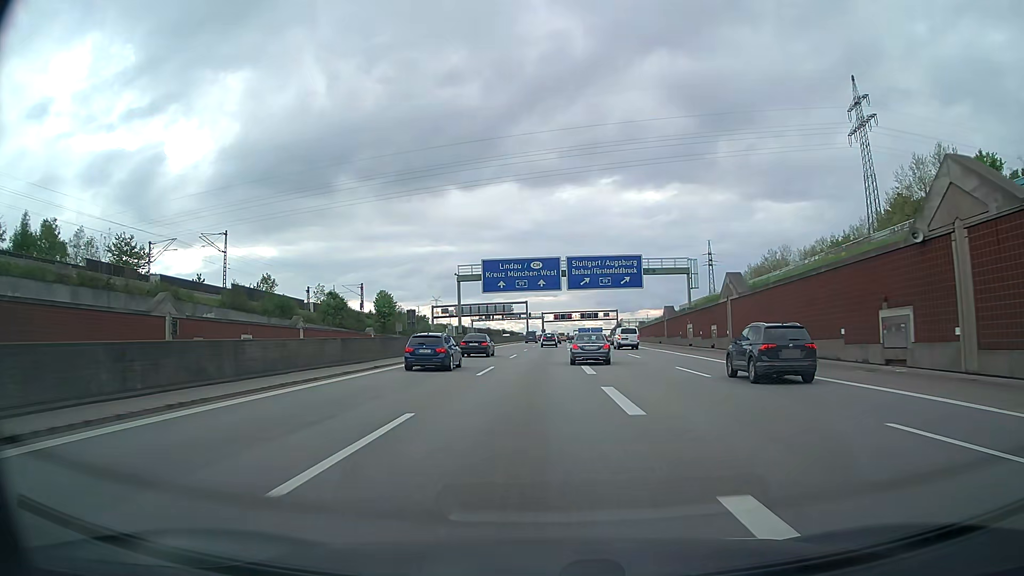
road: motorway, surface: asphalt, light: Day
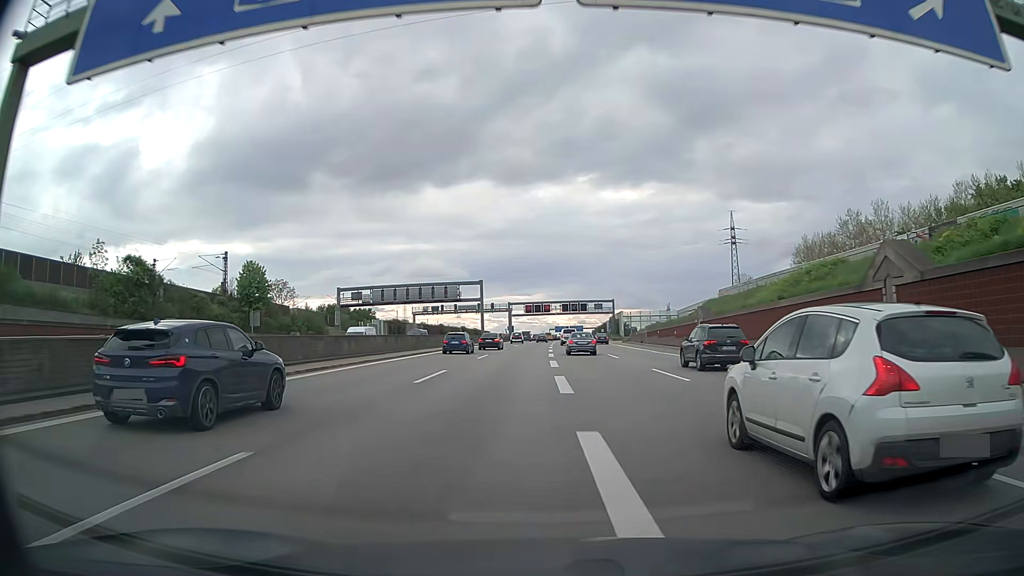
(+1.3, +56.4) m; +2°
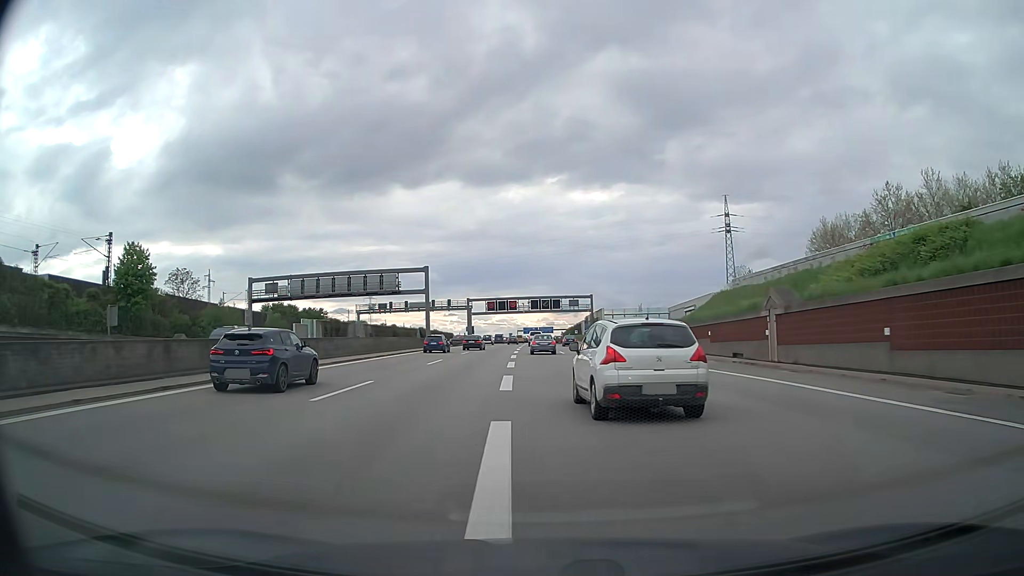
(+0.6, +22.7) m; +2°
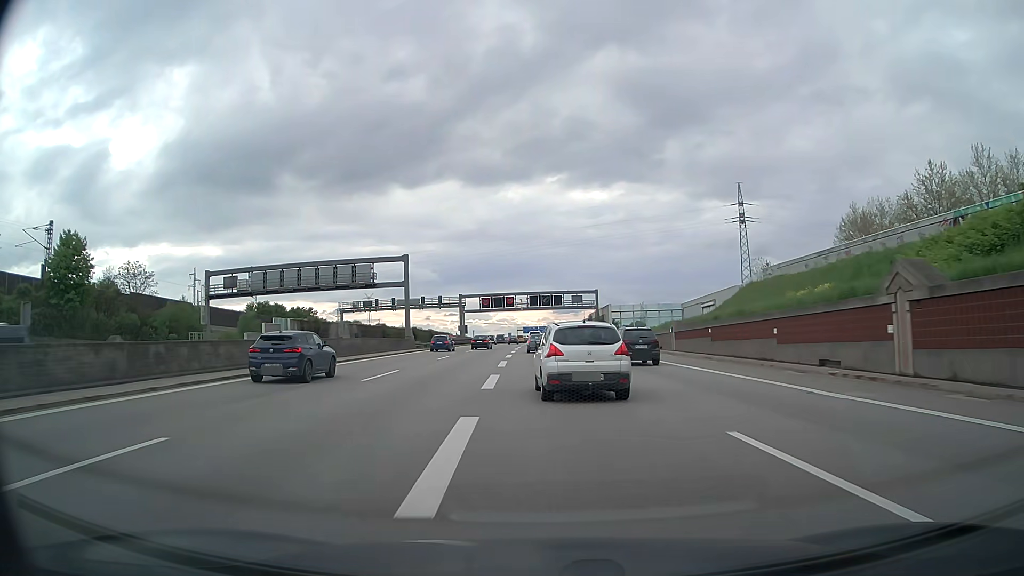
(+0.1, +11.5) m; 0°
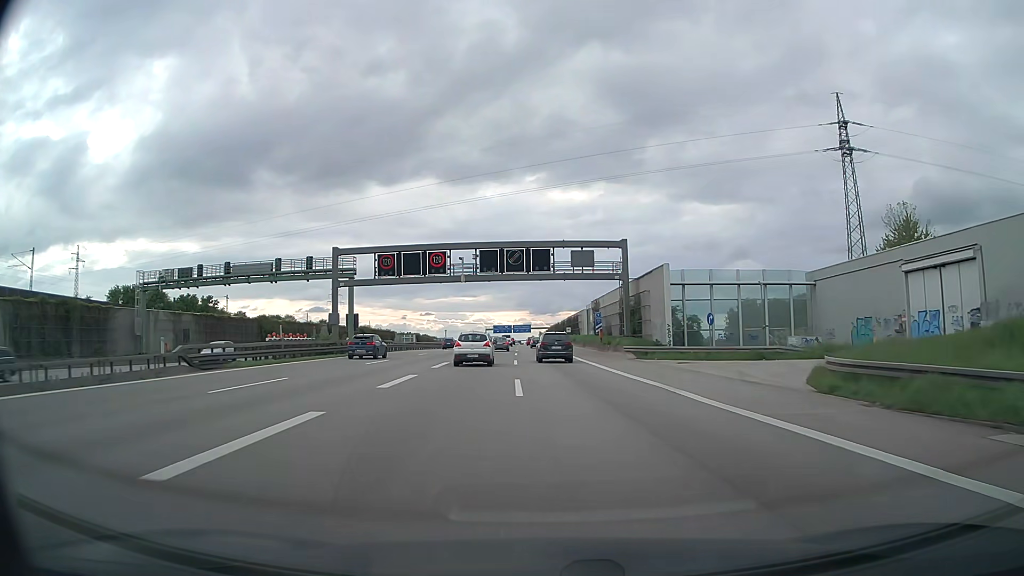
(+0.7, +59.5) m; +2°
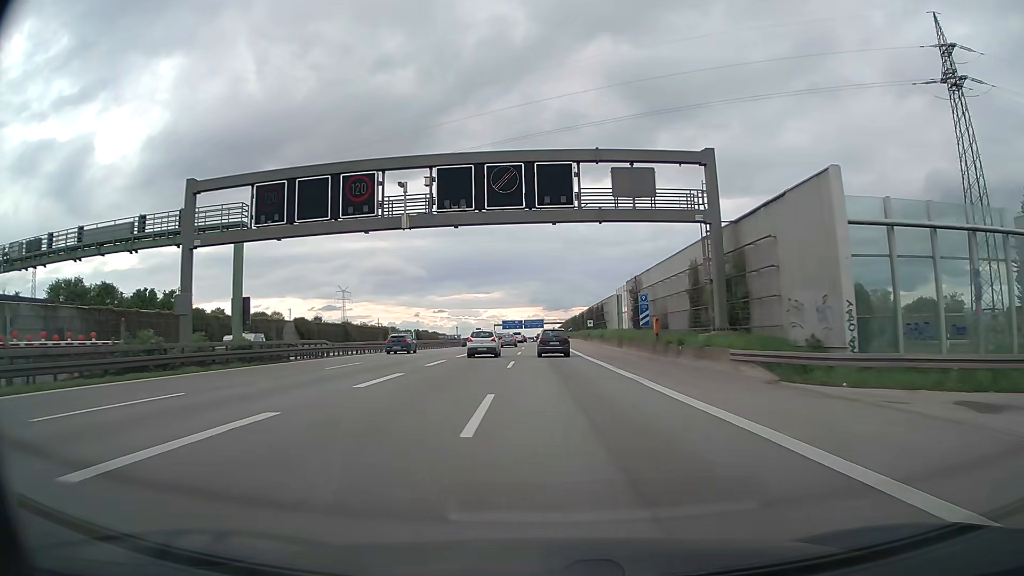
(-0.1, +24.6) m; -1°
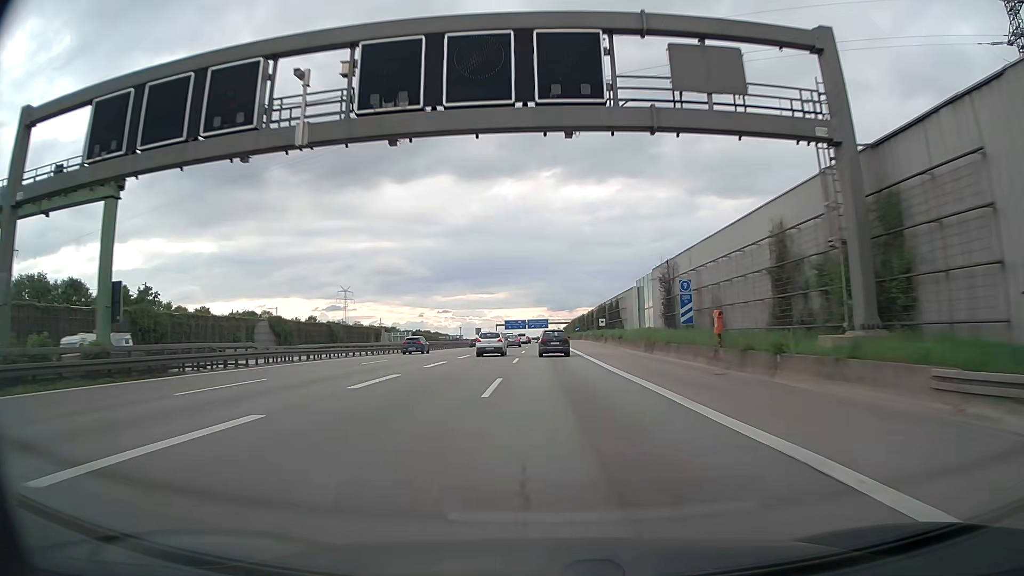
(-0.1, +12.3) m; 0°
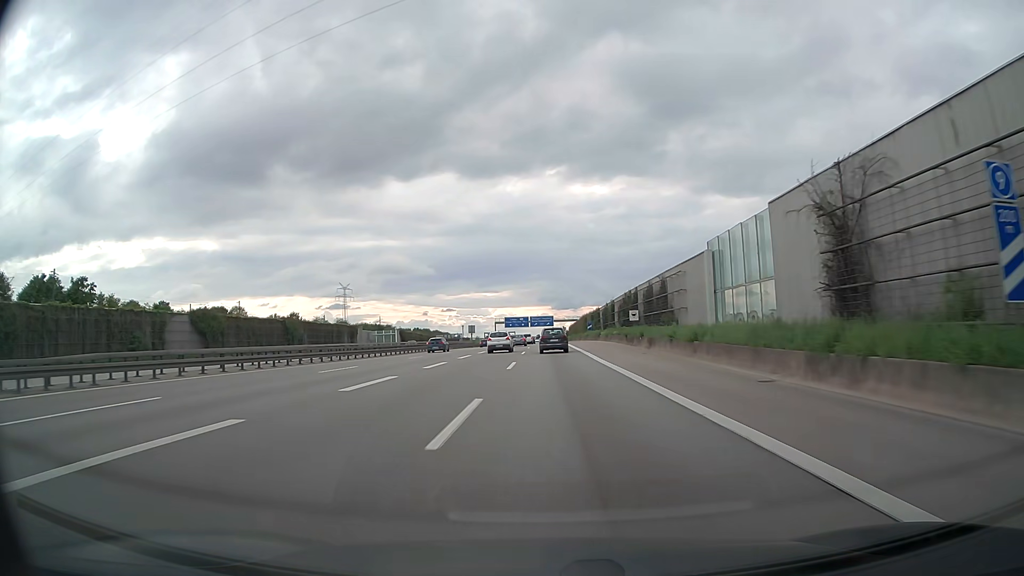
(-0.2, +24.6) m; -1°
(0, +10) (0, +20) (0, +30) (0, +40) (0, +50) (0, +60) (0, +70) (0, +80) (0, +90) (0, +100) m
